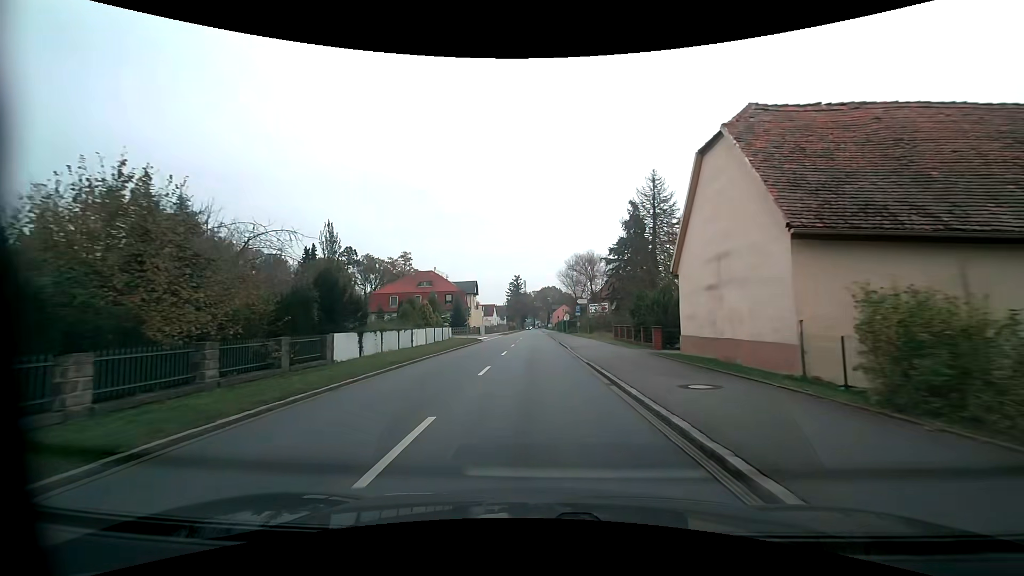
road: primary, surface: asphalt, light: Day
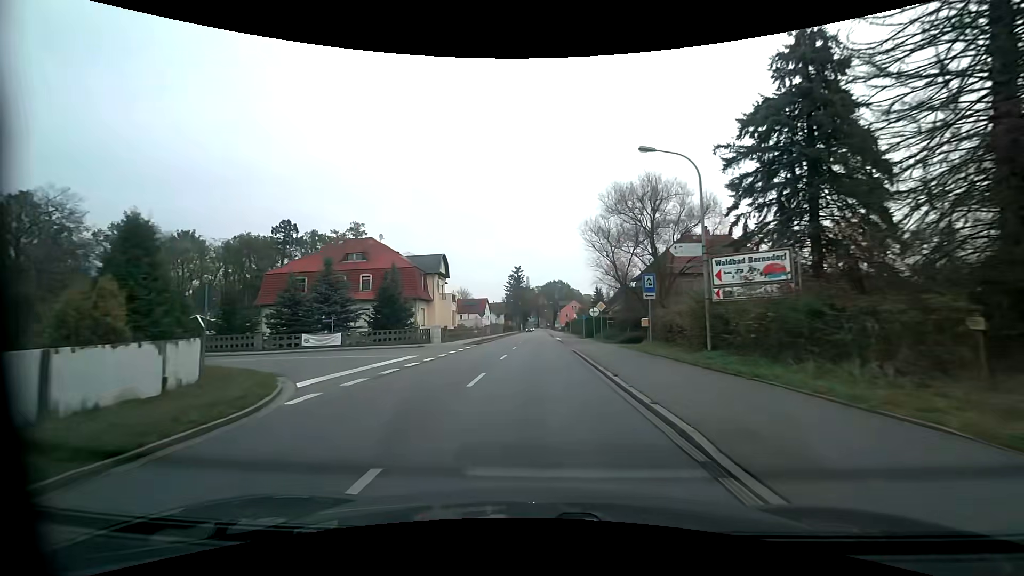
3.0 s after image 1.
(-0.2, +39.0) m; 0°
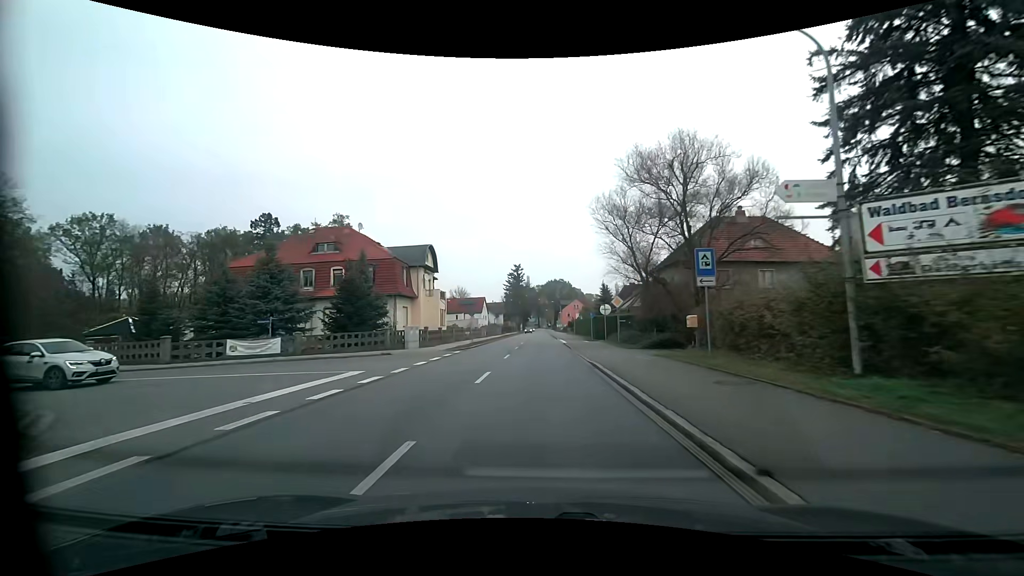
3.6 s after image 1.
(0.0, +8.0) m; 0°
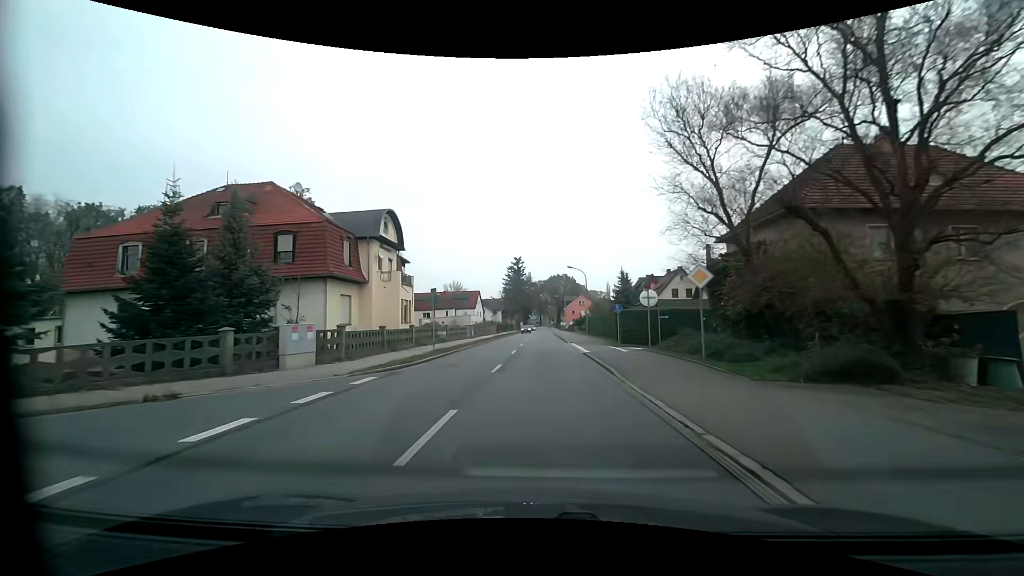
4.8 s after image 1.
(-0.1, +16.0) m; 0°
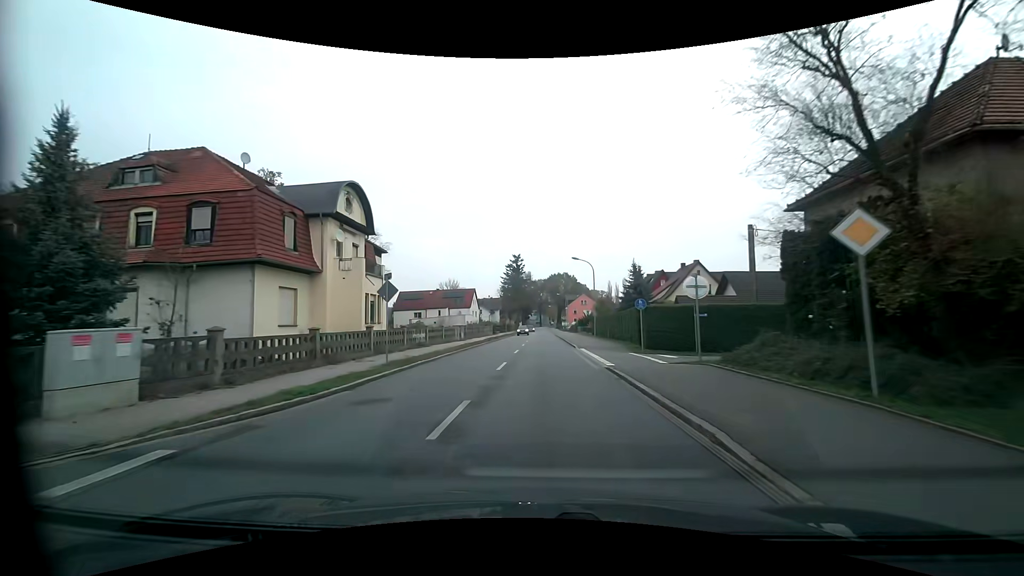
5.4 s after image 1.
(0.0, +8.0) m; 0°
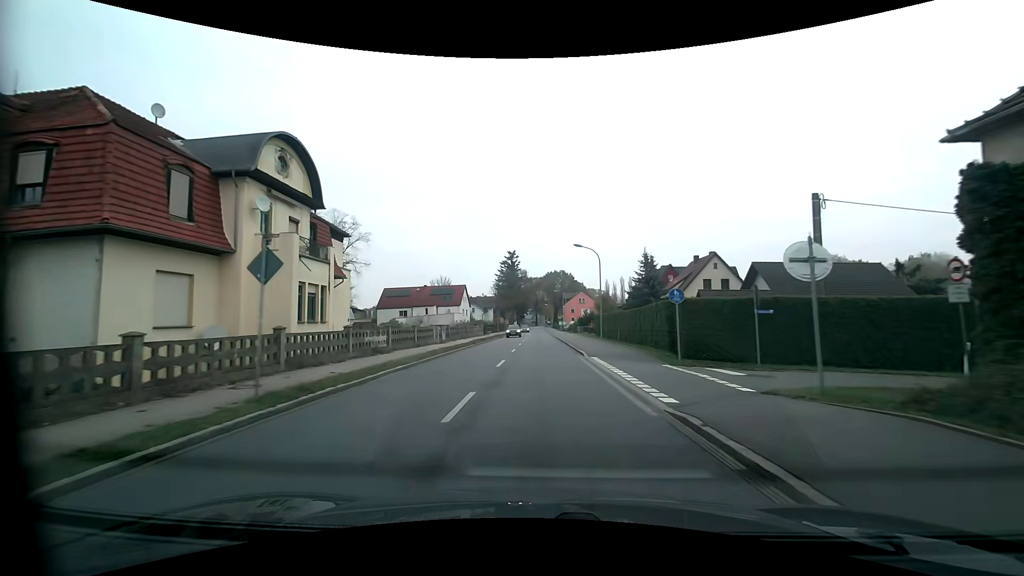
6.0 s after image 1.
(0.0, +8.0) m; 0°
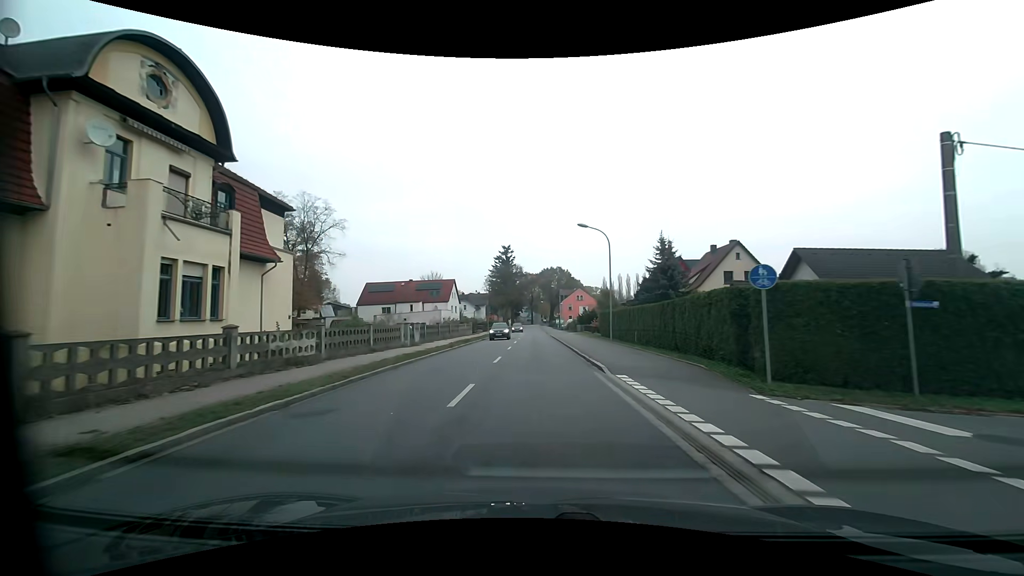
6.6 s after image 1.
(+0.1, +8.0) m; +1°
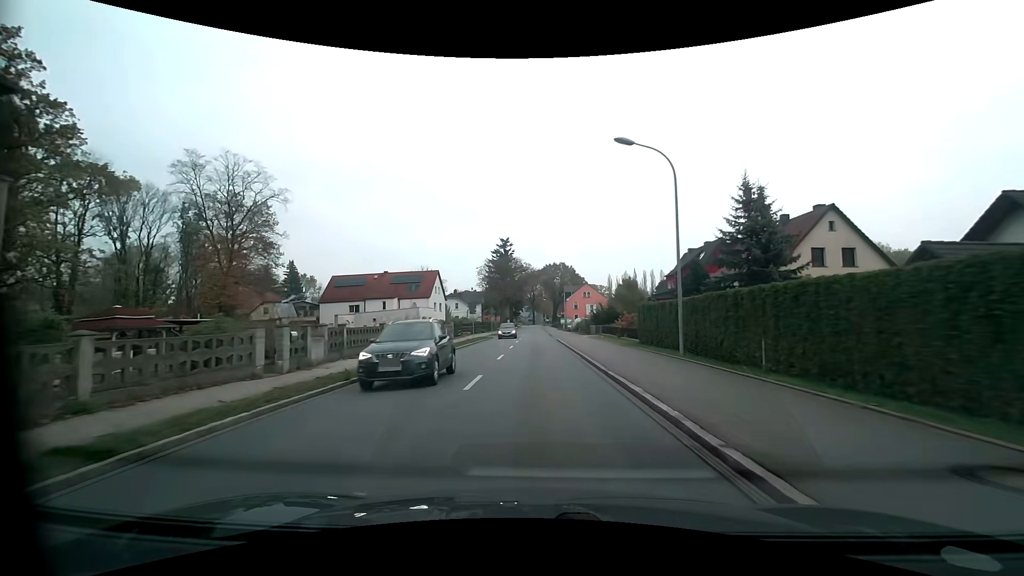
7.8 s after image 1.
(0.0, +16.0) m; 0°
(0, +10) (0, +20) (0, +30) (0, +40) (0, +50) (-1, +60) (-1, +70) (-1, +80) (-1, +90) (-1, +100) m
